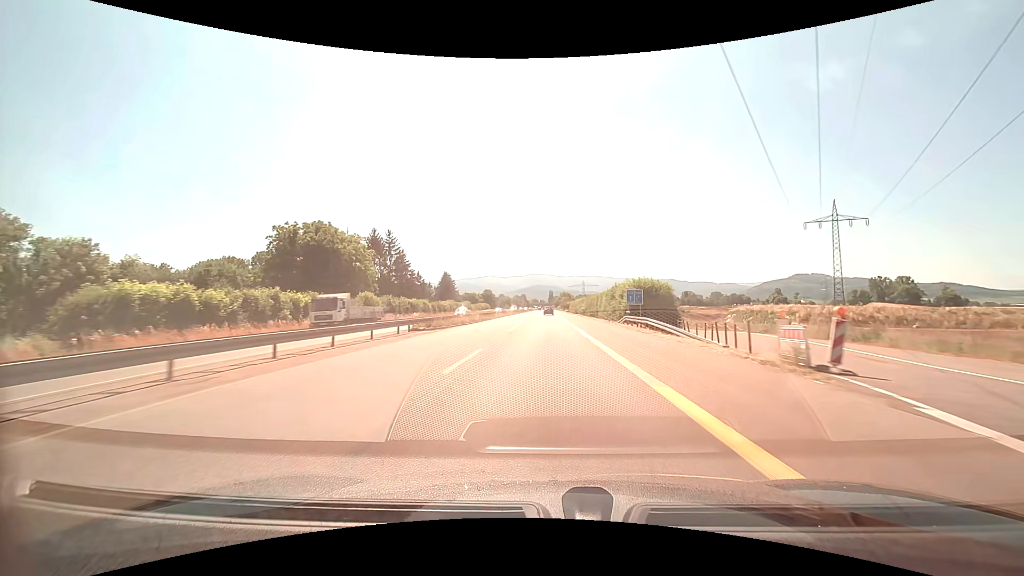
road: trunk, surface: asphalt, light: Day
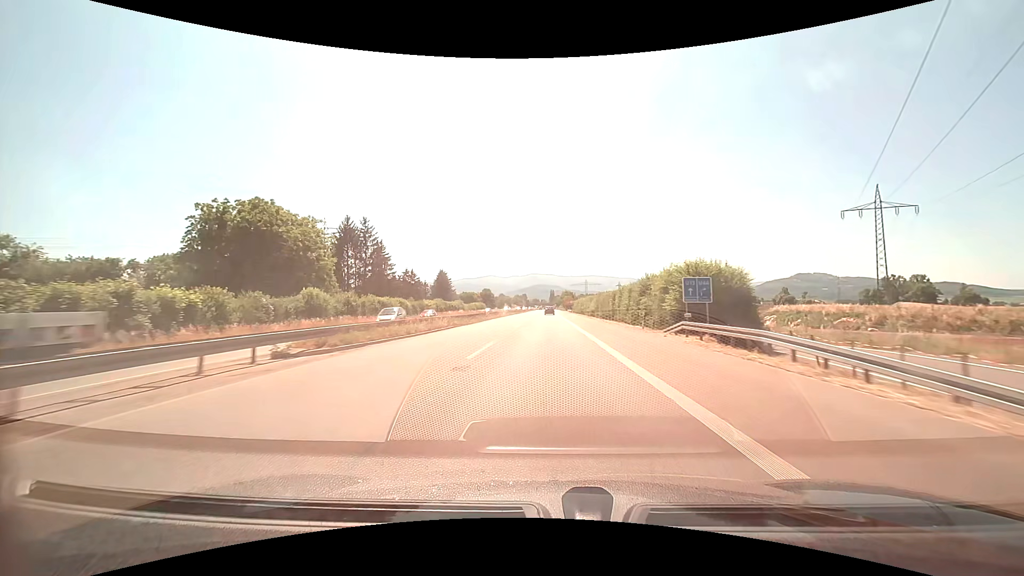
(0.0, +15.3) m; 0°
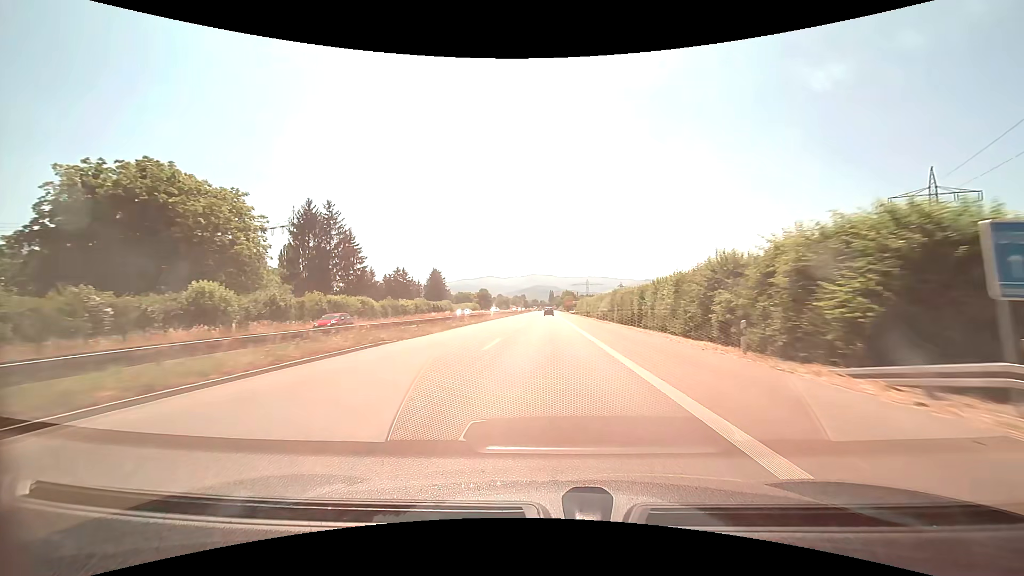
(0.0, +15.3) m; 0°
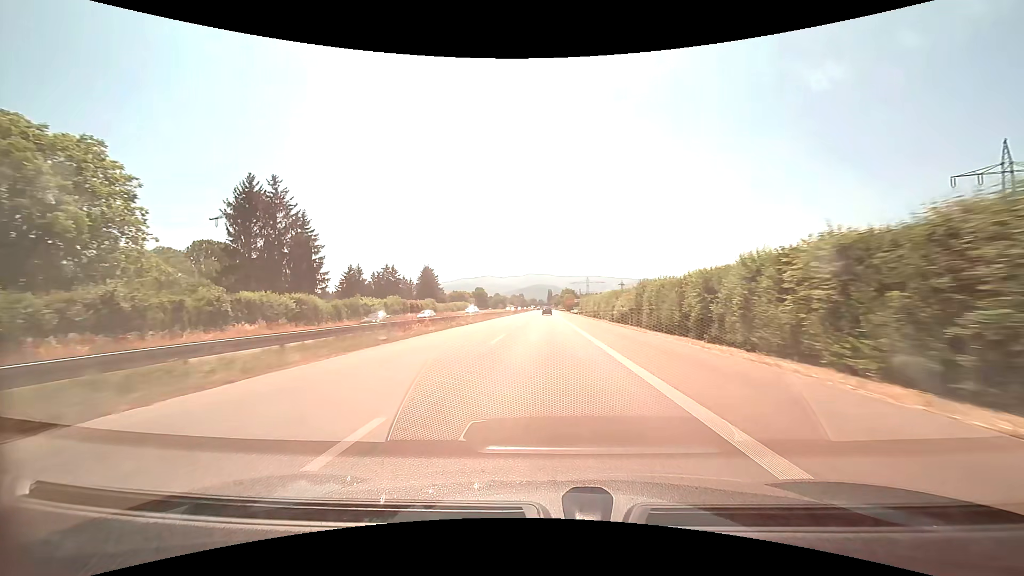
(0.0, +15.3) m; 0°
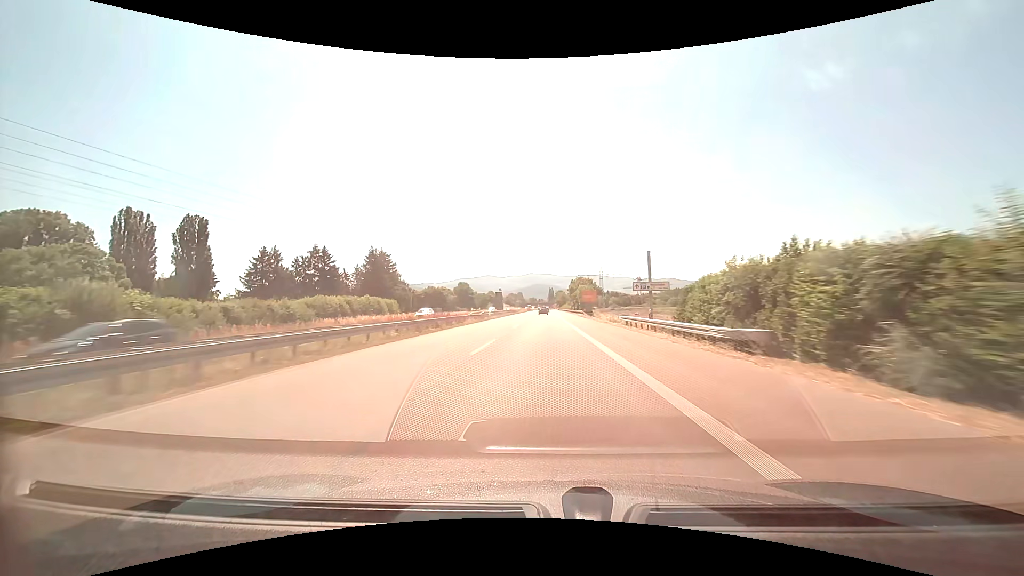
(+0.1, +76.6) m; 0°
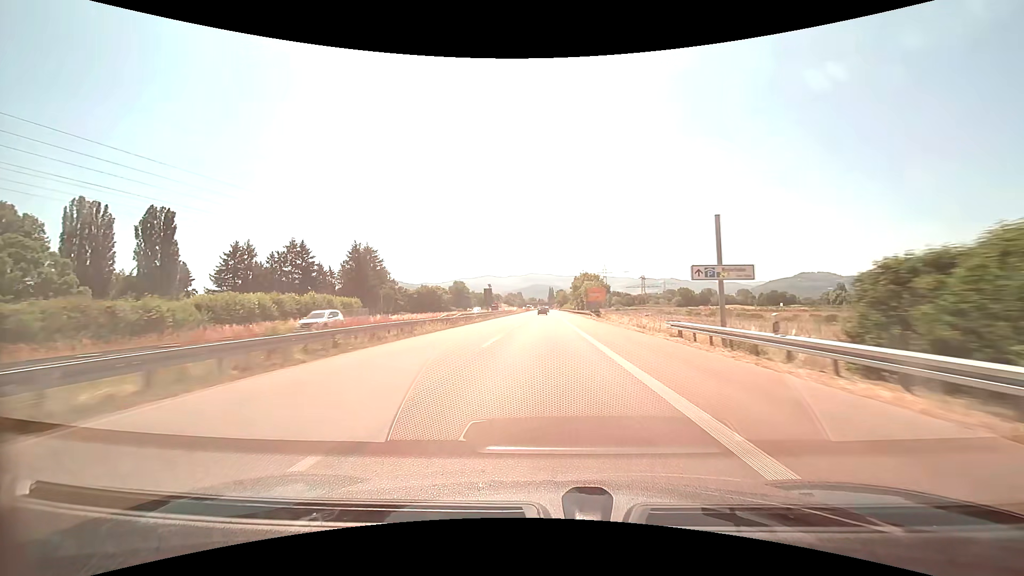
(0.0, +15.3) m; 0°
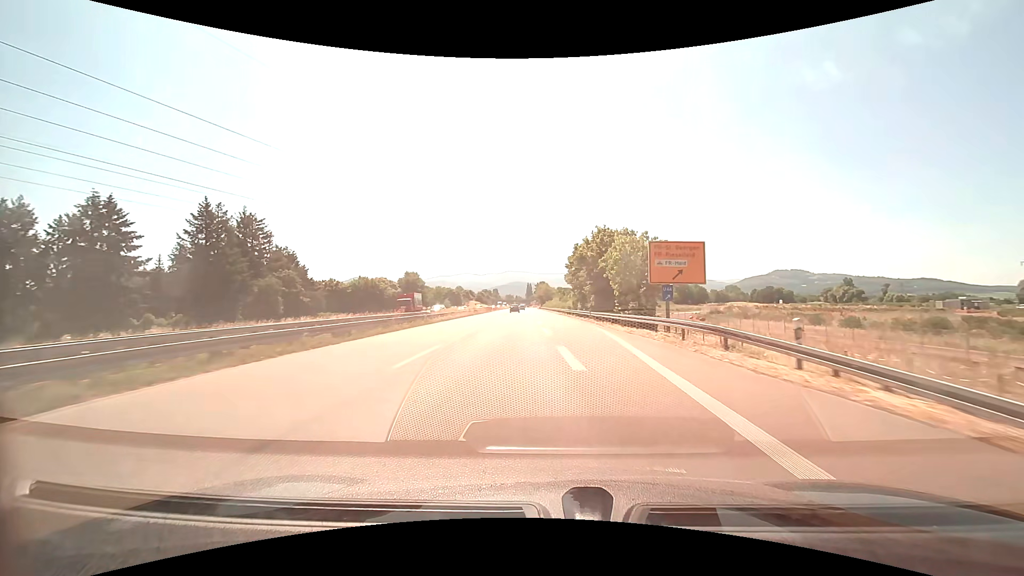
(+0.7, +60.3) m; +2°
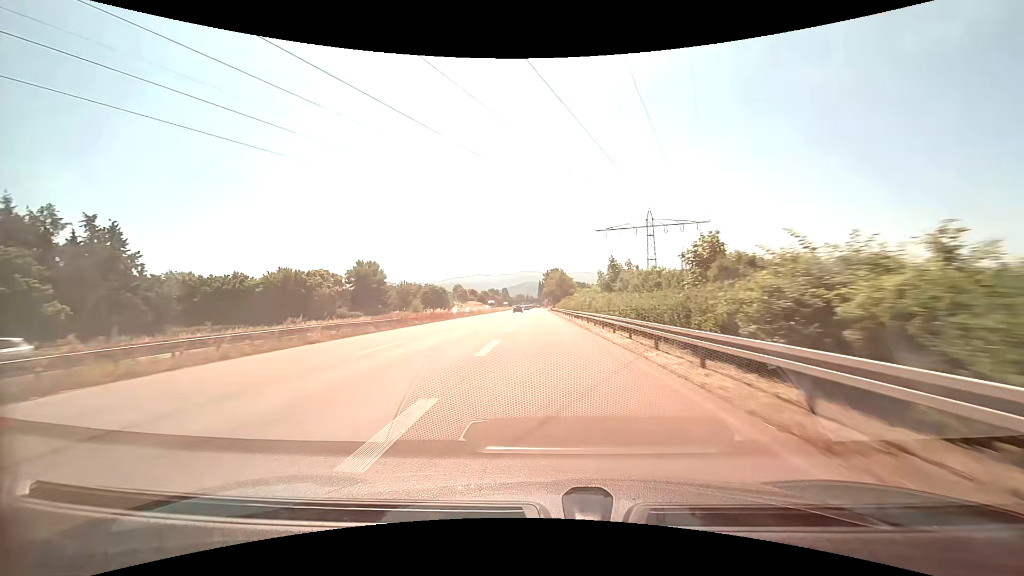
(-0.2, +68.4) m; -1°
(0, +10) (0, +20) (0, +30) (0, +40) (-1, +50) (-1, +60) (-1, +70) (-1, +80) (-1, +90) (-2, +100) m
